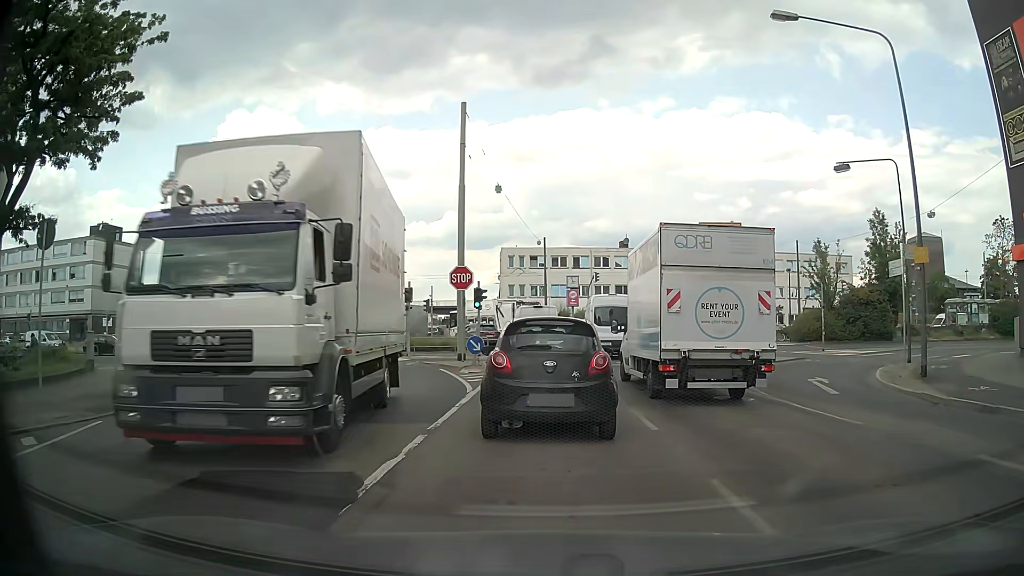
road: secondary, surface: asphalt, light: Day
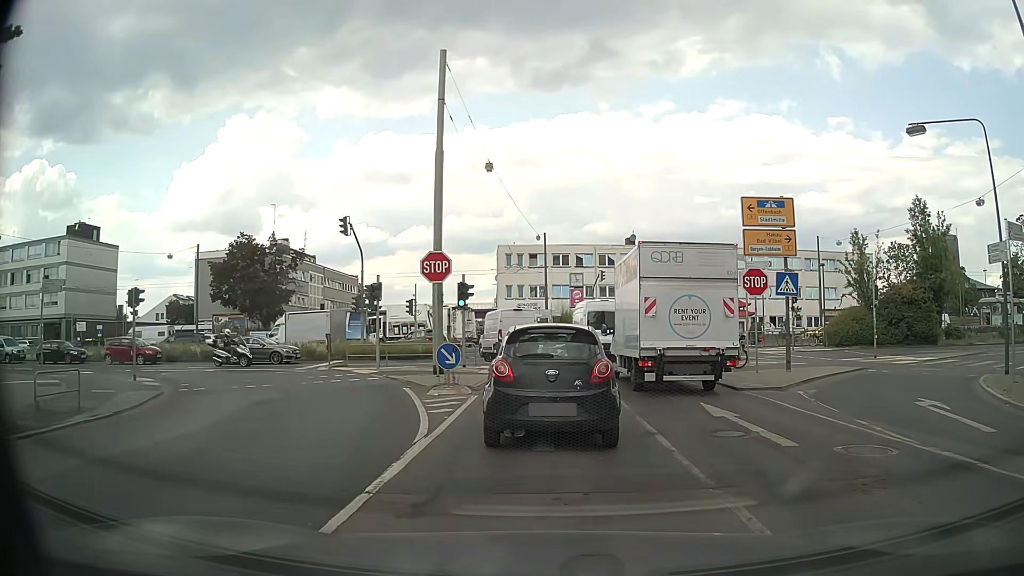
(-0.1, +6.0) m; -2°
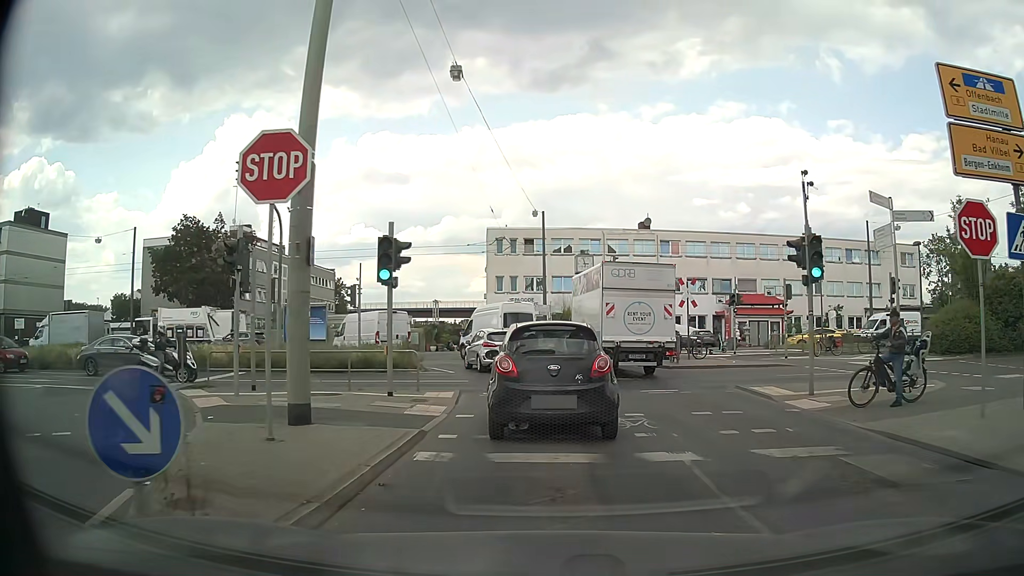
(+0.2, +12.0) m; +2°
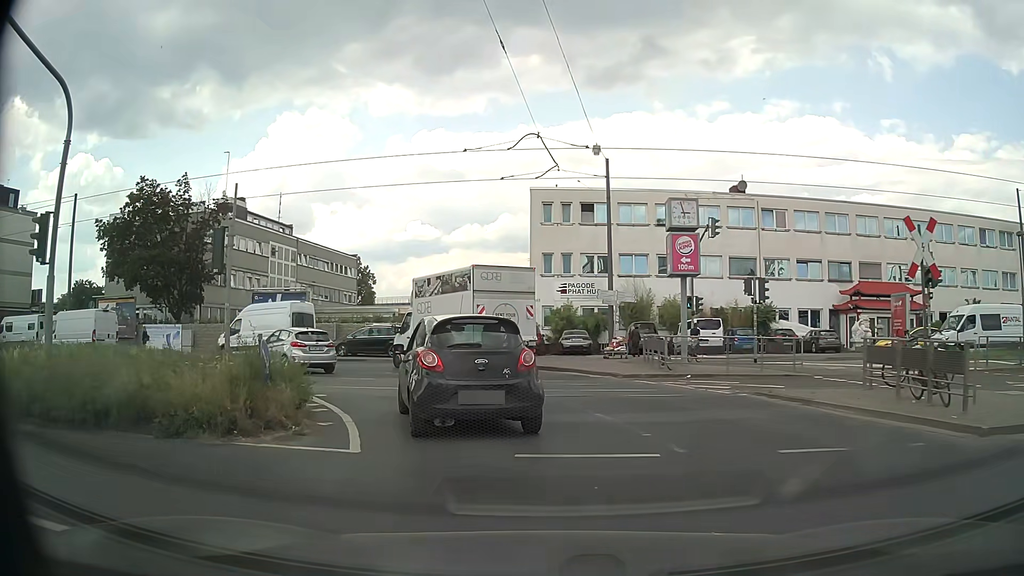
(-0.4, +15.7) m; -6°
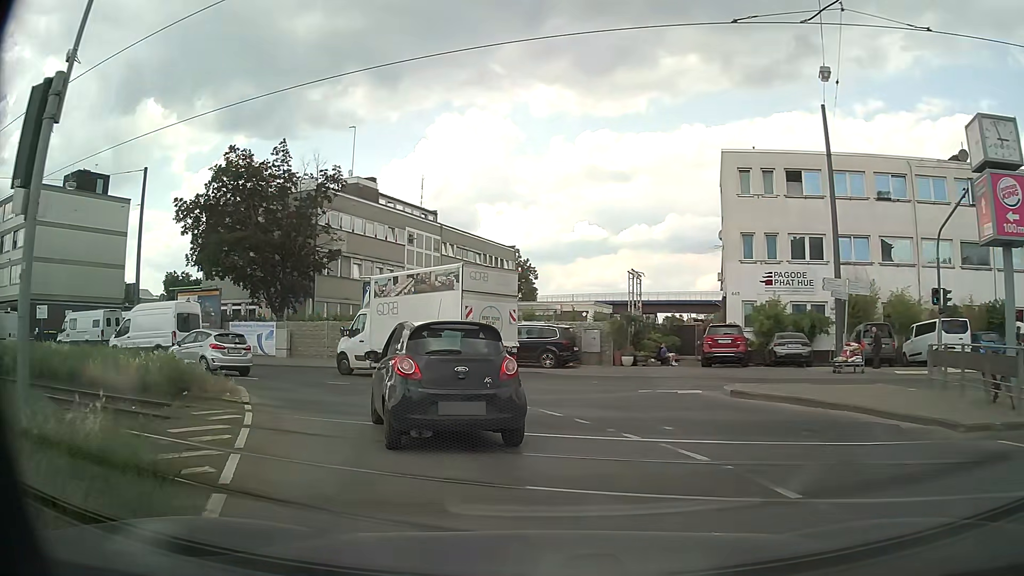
(-1.0, +9.6) m; -14°
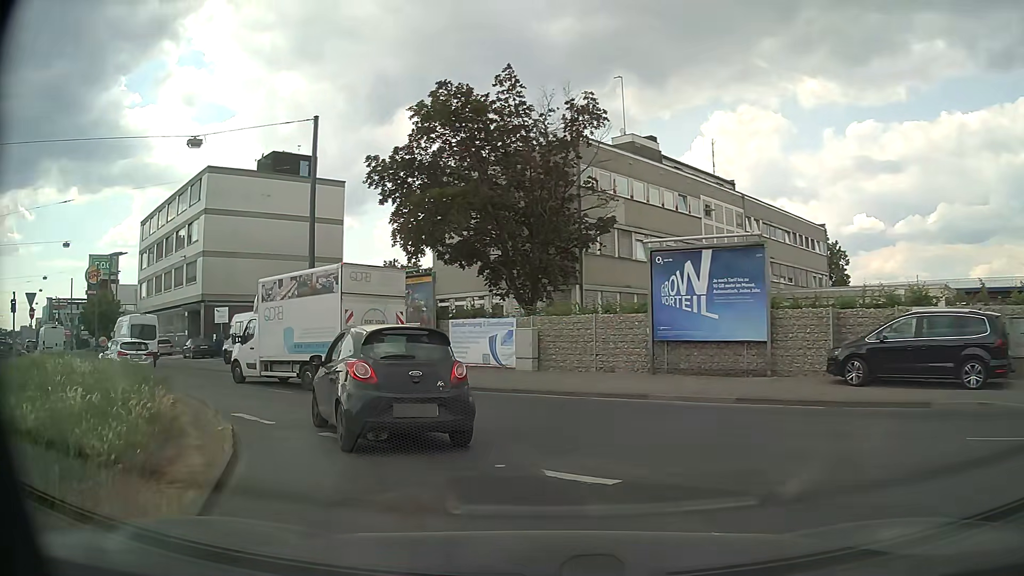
(-2.5, +11.9) m; -27°
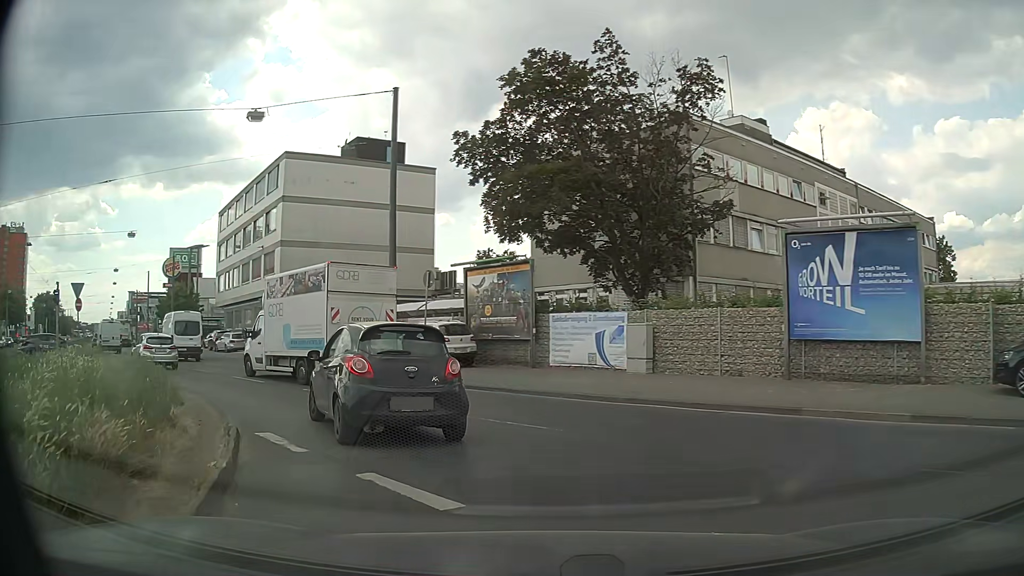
(-0.1, +3.2) m; -7°
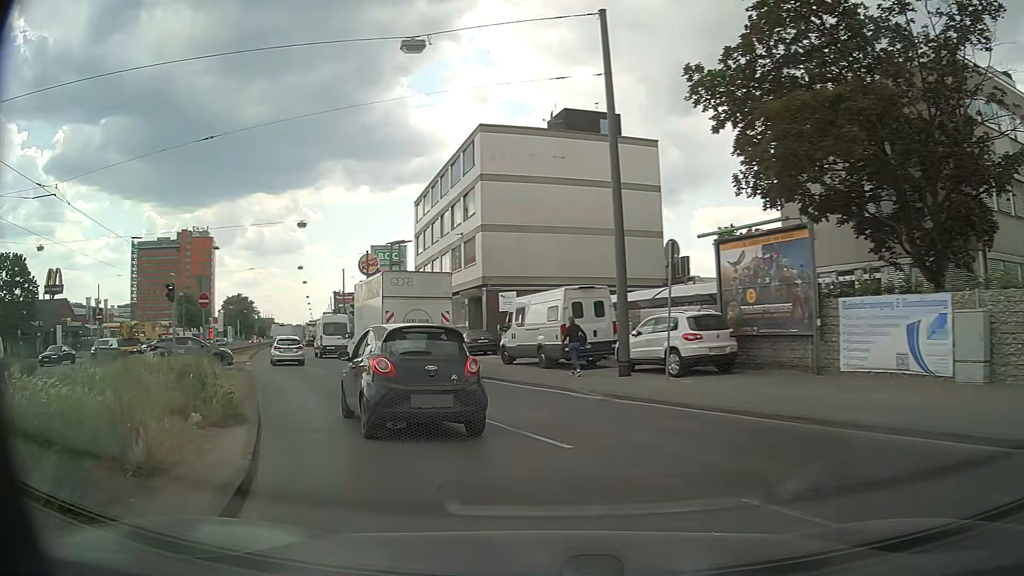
(-1.0, +6.6) m; -19°
(-2, +10) (-6, +19) (-10, +28) (-14, +37) (-18, +46) (-22, +56) (-25, +65) (-28, +75) (-32, +84) (-35, +93) m
